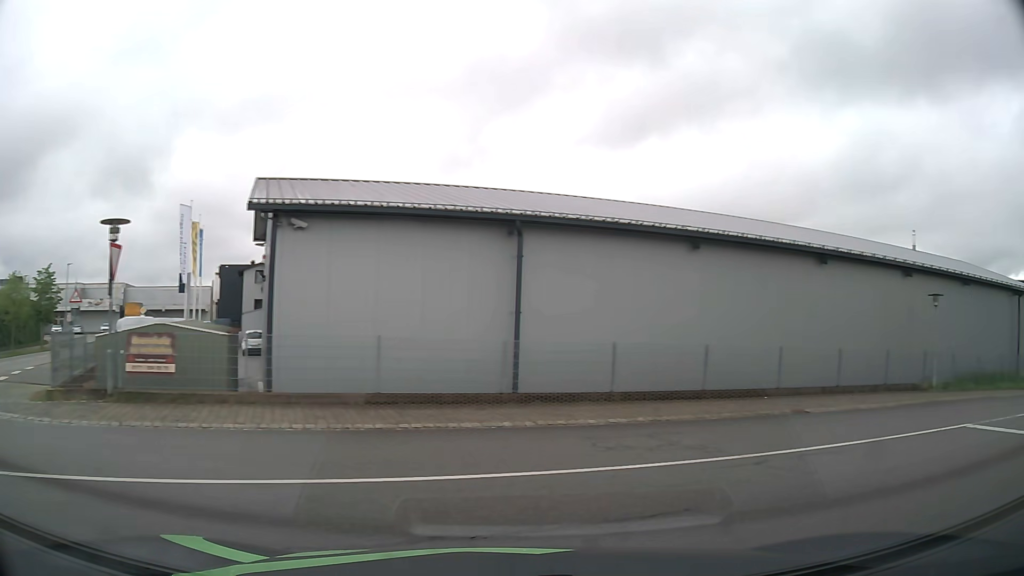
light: Day
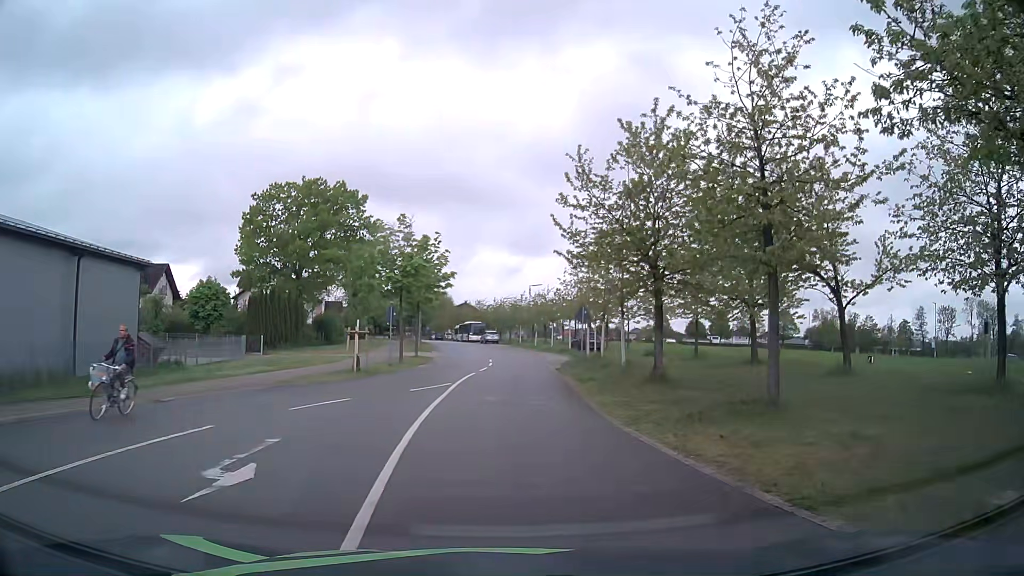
(+8.0, +8.3) m; +77°
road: residential
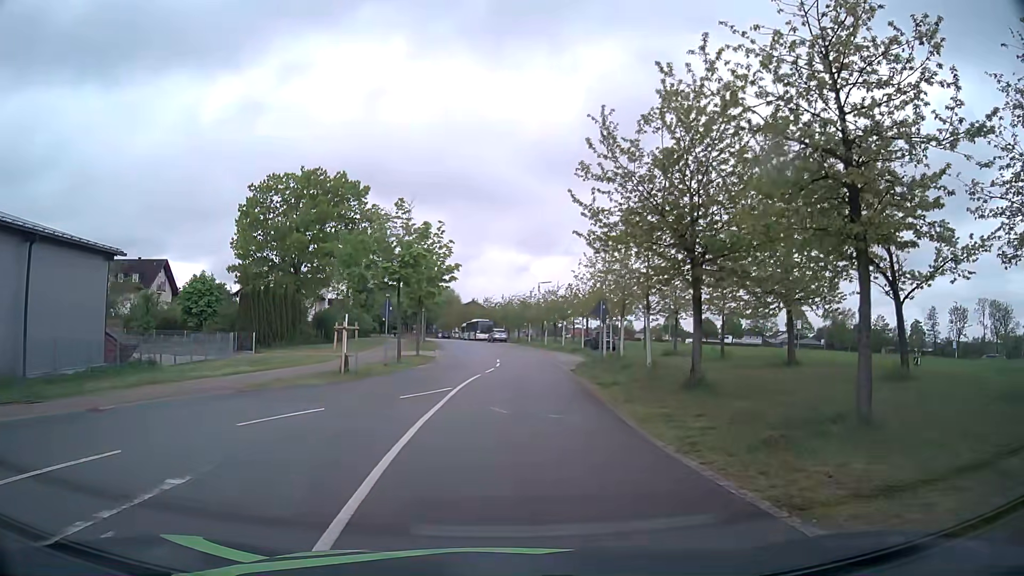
(0.0, +3.4) m; 0°
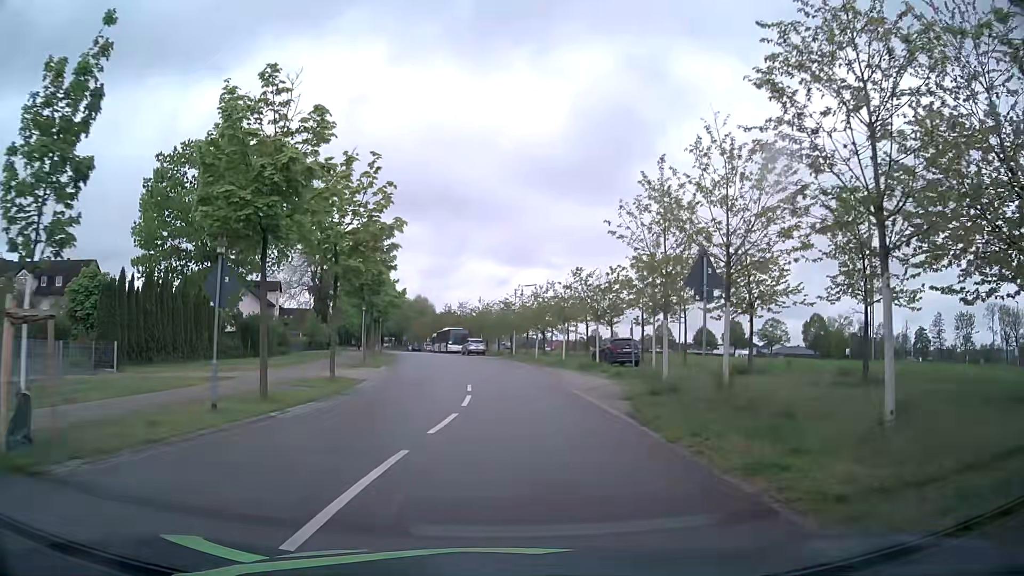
(0.0, +16.6) m; +2°
